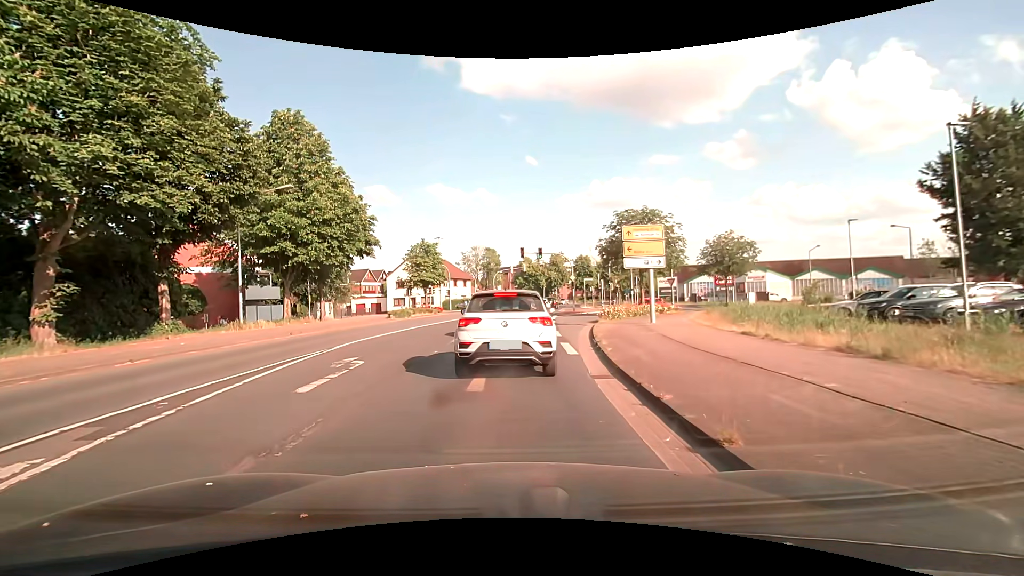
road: tertiary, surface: asphalt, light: Day
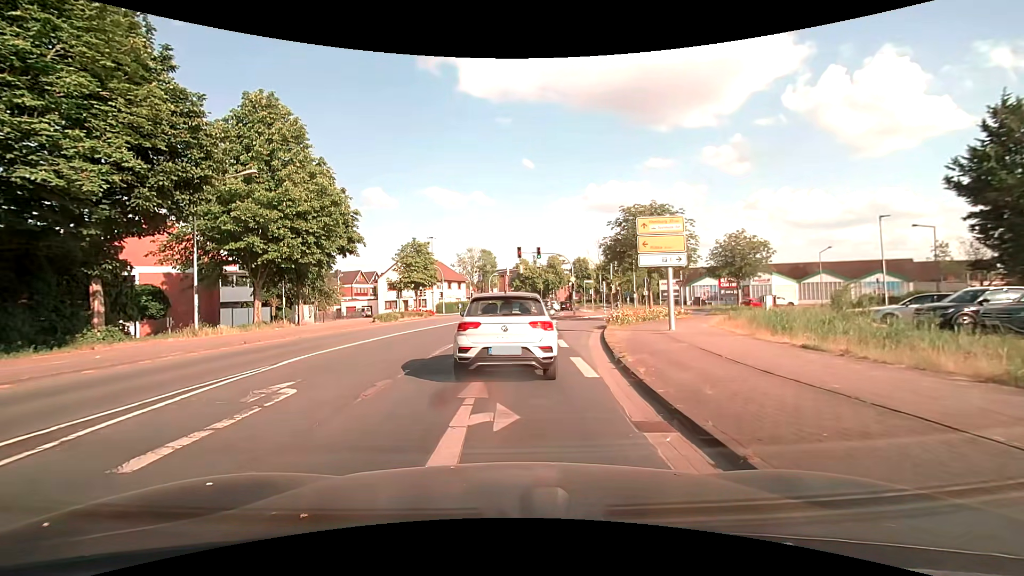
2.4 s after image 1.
(0.0, +3.3) m; -1°
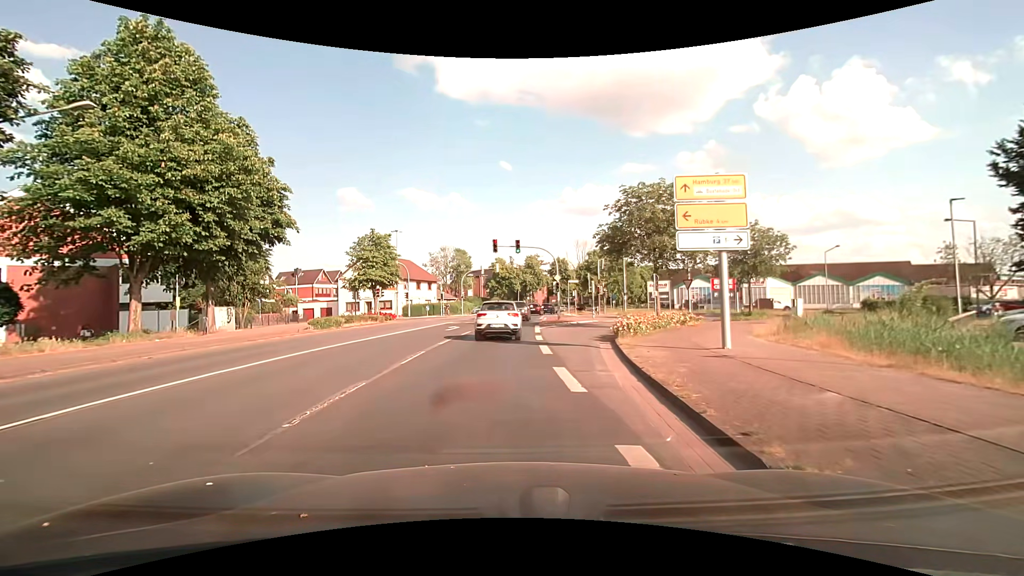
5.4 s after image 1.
(+0.4, +7.7) m; +4°
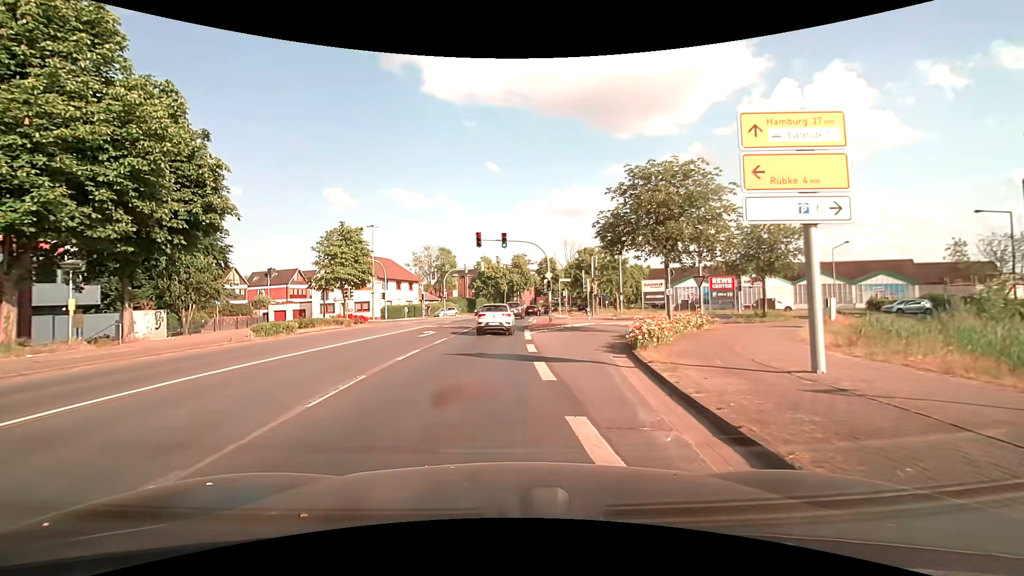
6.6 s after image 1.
(+0.1, +4.7) m; +2°
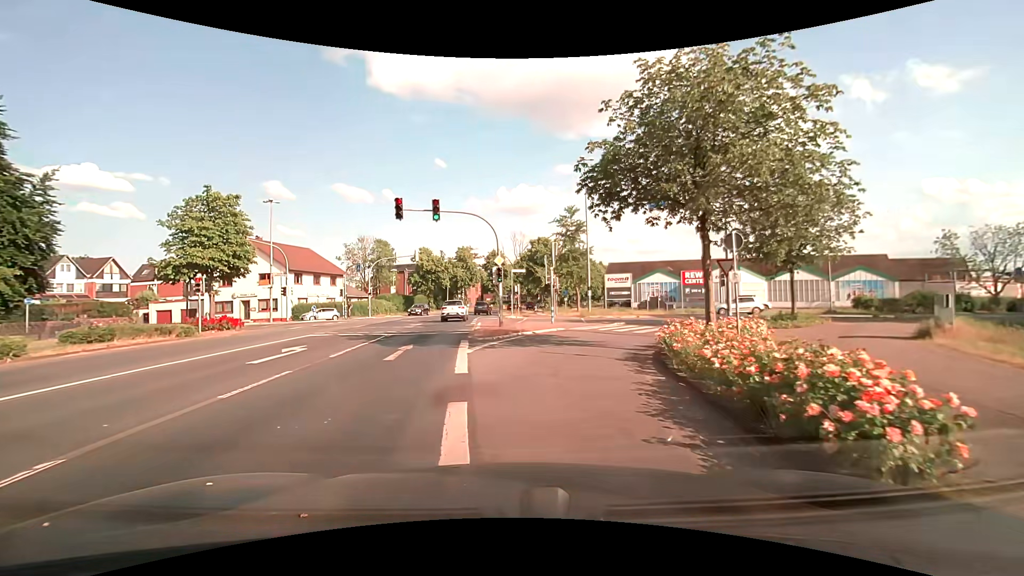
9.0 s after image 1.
(+0.4, +11.1) m; +5°
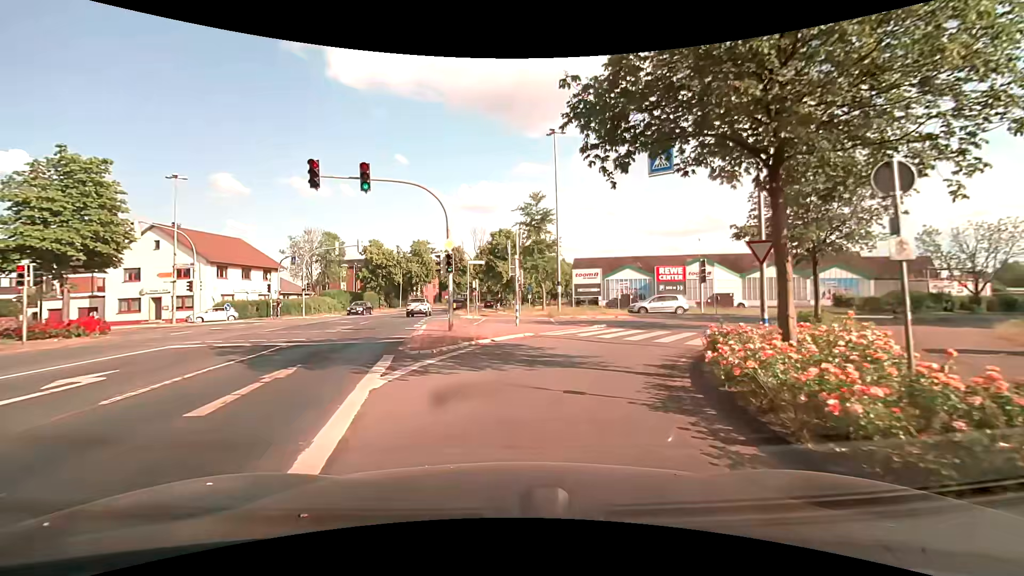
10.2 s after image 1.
(+0.3, +6.1) m; +5°
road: tertiary_link
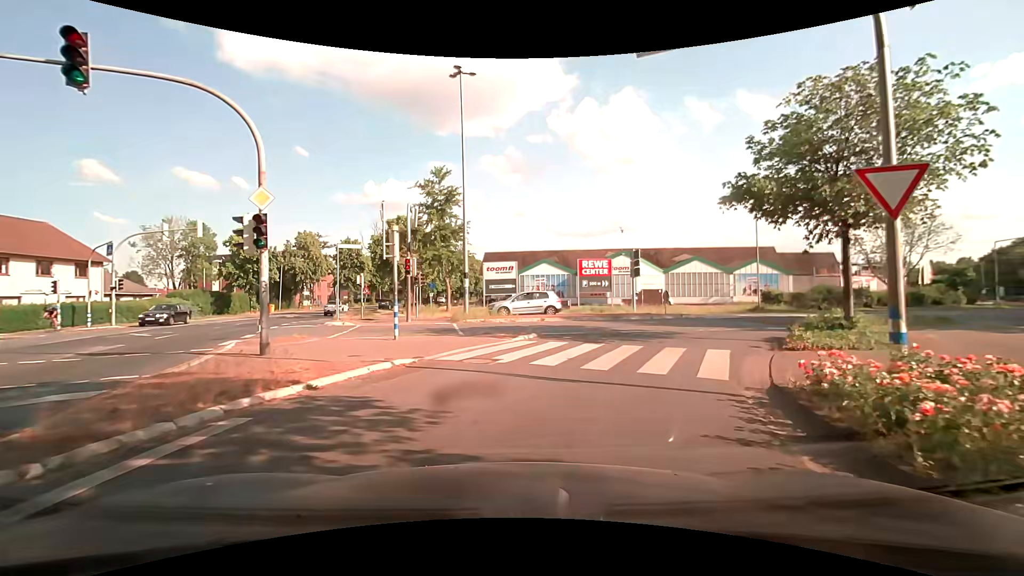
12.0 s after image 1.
(+0.7, +8.5) m; +10°
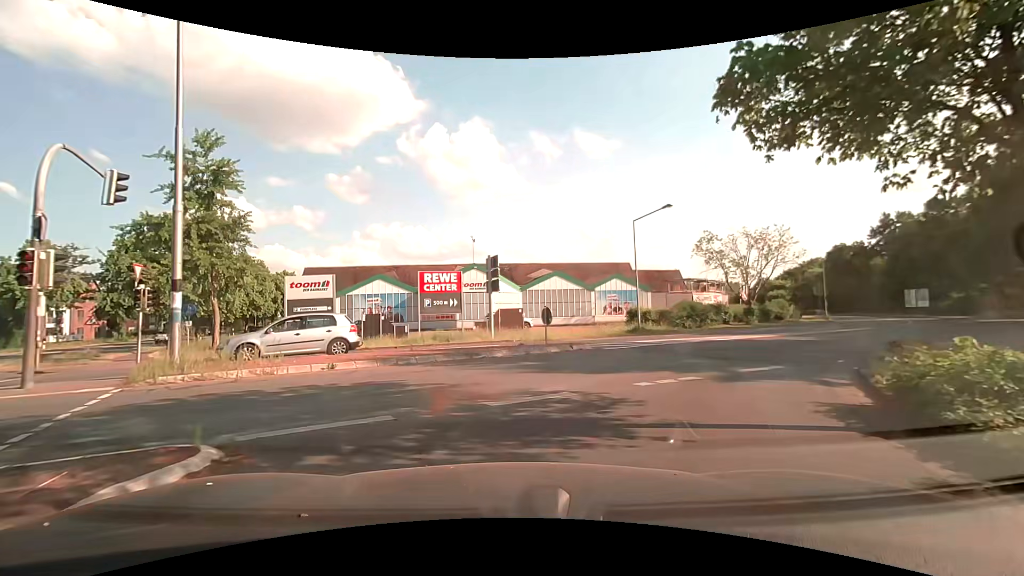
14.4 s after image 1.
(+1.6, +10.3) m; +18°
(+2, +10) (+8, +18) (+15, +24) (+23, +31) (+30, +38) (+36, +45) (+42, +54) (+47, +62) (+51, +71) (+55, +81) m
